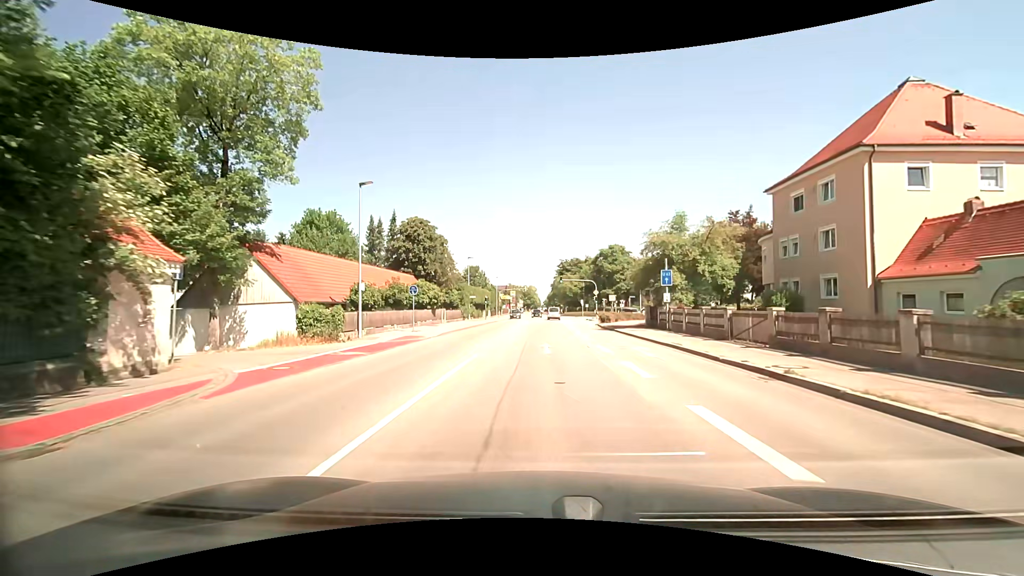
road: secondary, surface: asphalt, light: Day
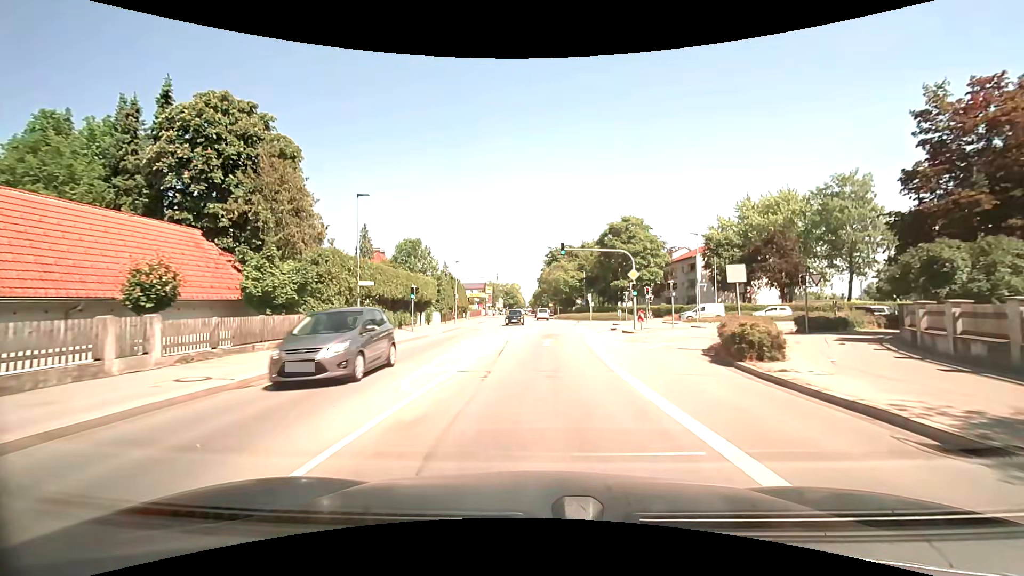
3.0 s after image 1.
(+0.6, +36.5) m; +2°
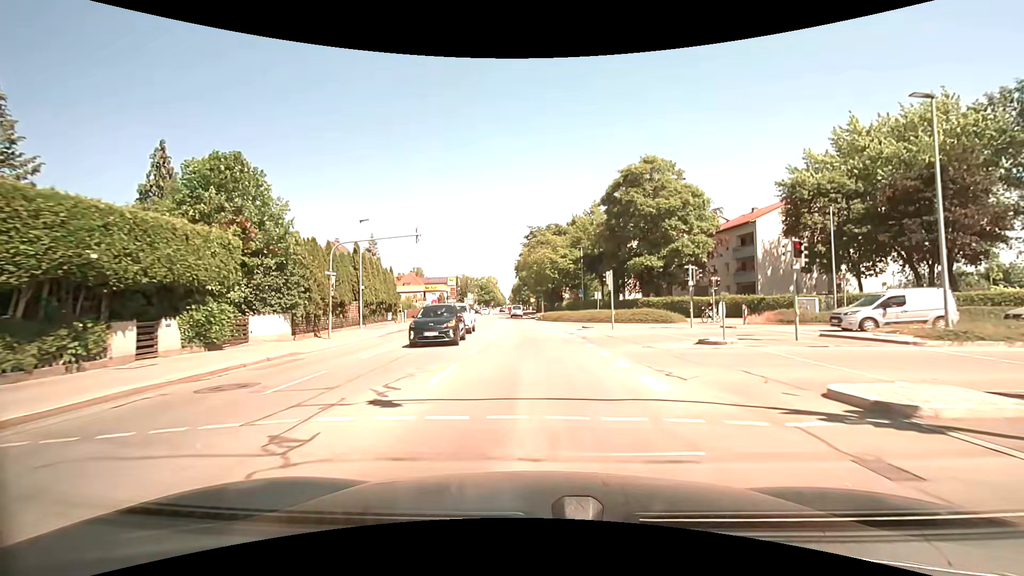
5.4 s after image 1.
(+0.9, +30.5) m; +2°
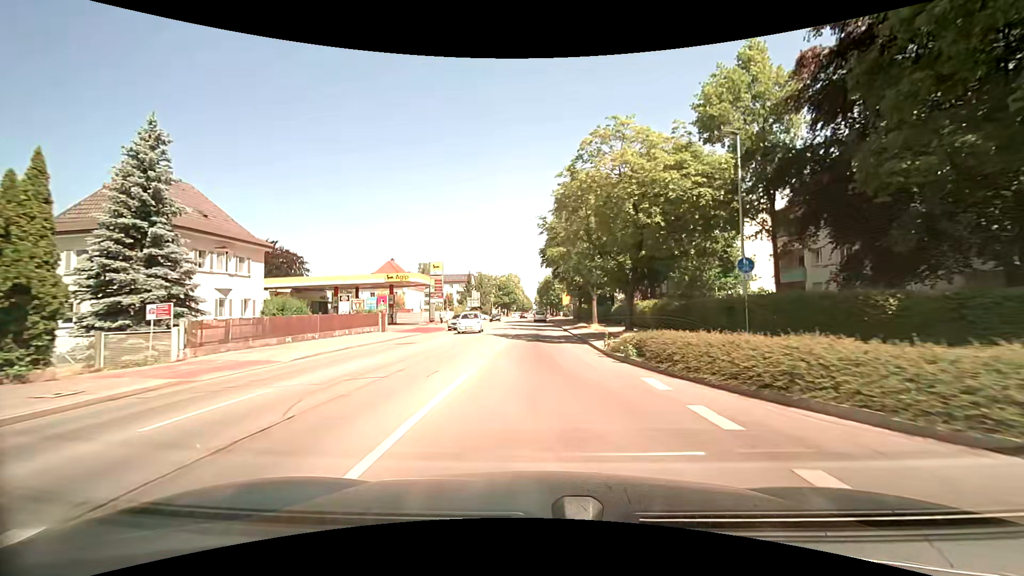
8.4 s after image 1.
(-1.5, +39.3) m; -3°
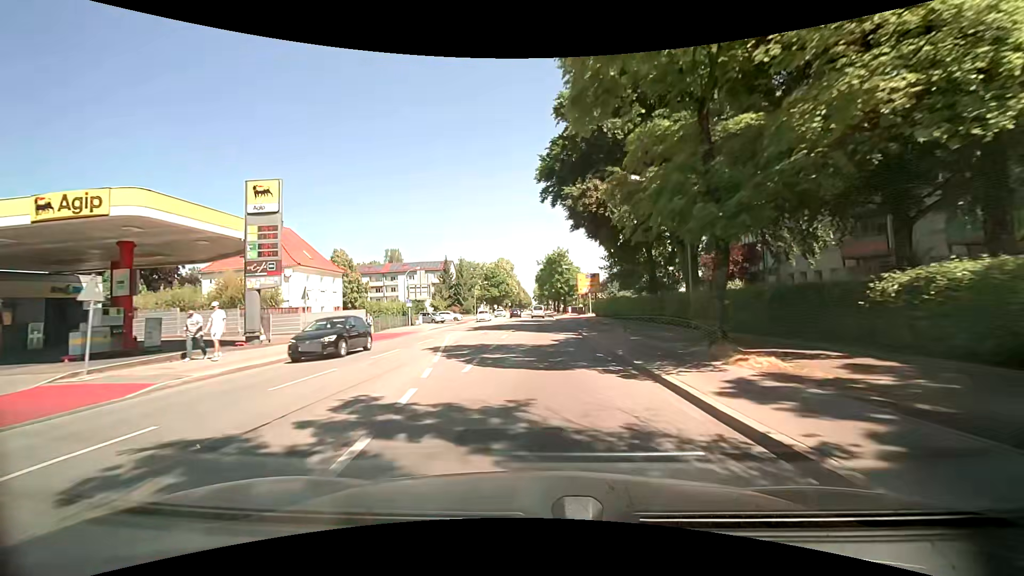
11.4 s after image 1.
(0.0, +38.8) m; 0°
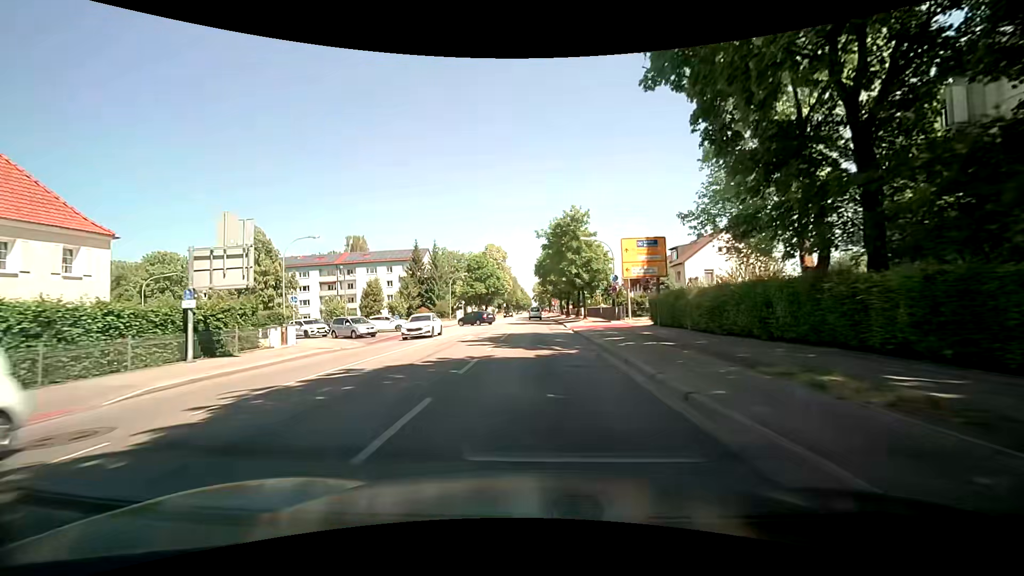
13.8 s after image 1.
(+0.1, +30.2) m; 0°
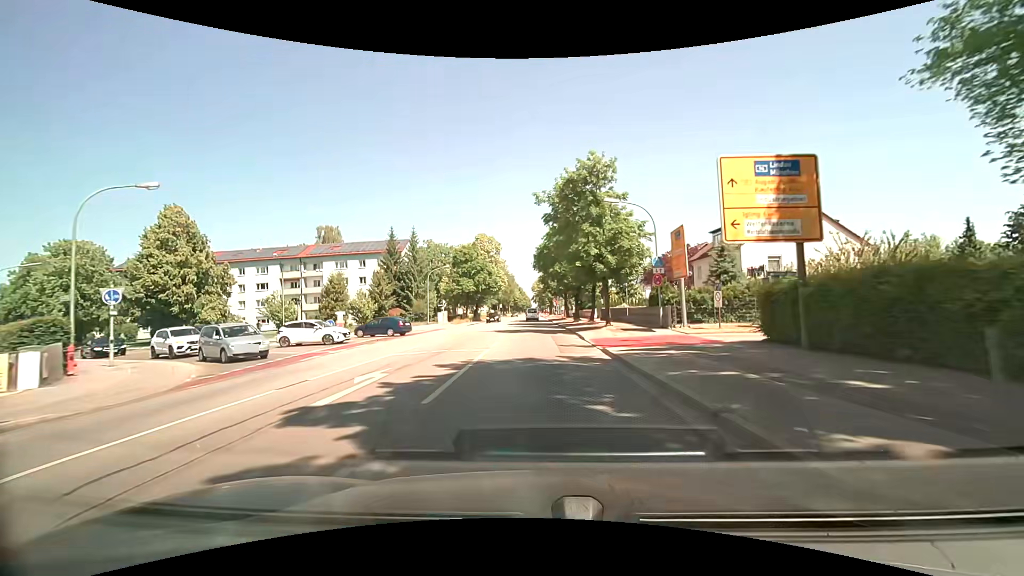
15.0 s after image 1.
(0.0, +15.2) m; -1°
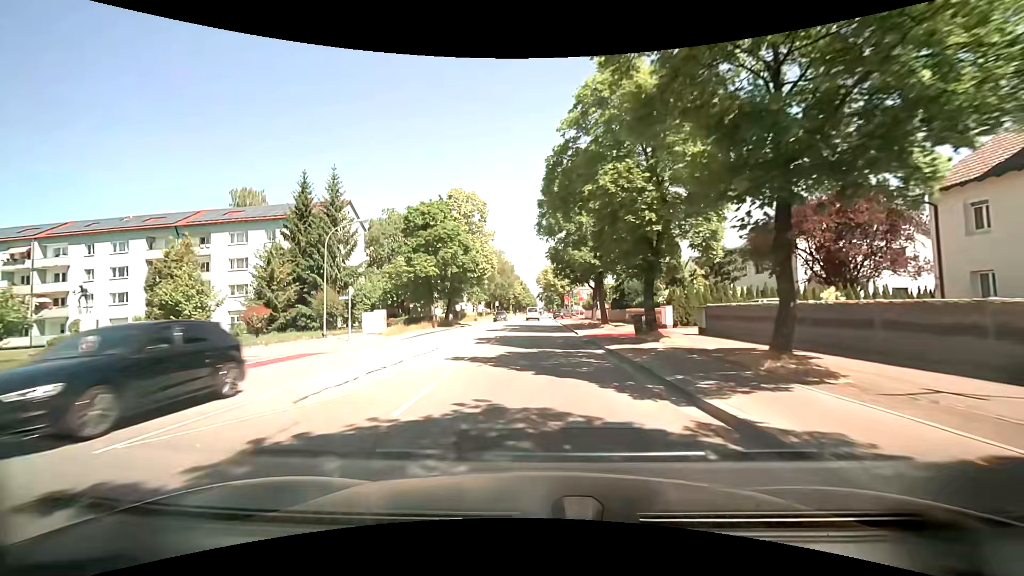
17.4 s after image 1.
(+0.2, +30.7) m; -1°
(0, +10) (0, +20) (0, +30) (0, +40) (+1, +50) (+1, +60) (+1, +70) (+1, +80) (+1, +90) (+1, +100) m
